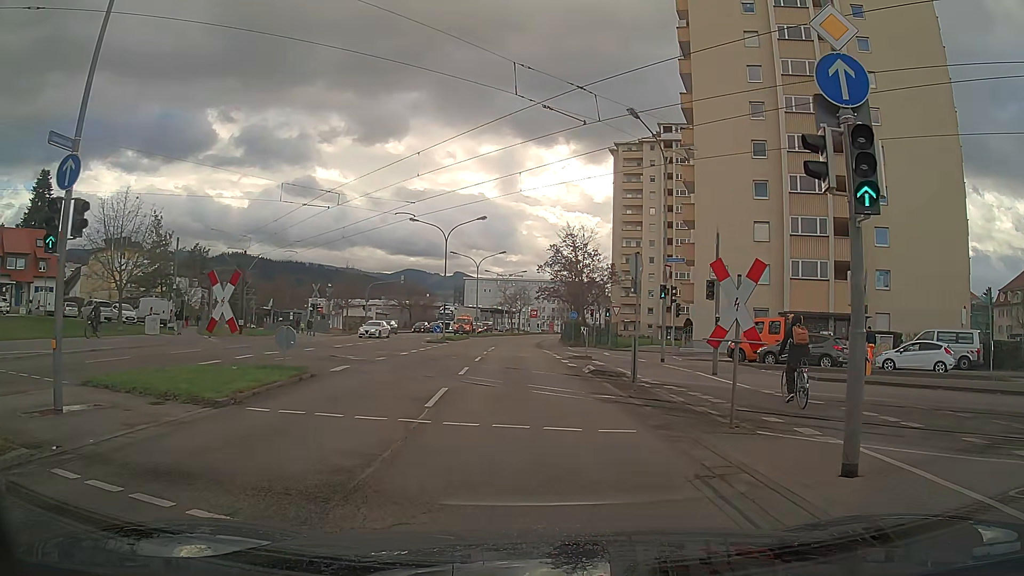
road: secondary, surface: asphalt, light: Day
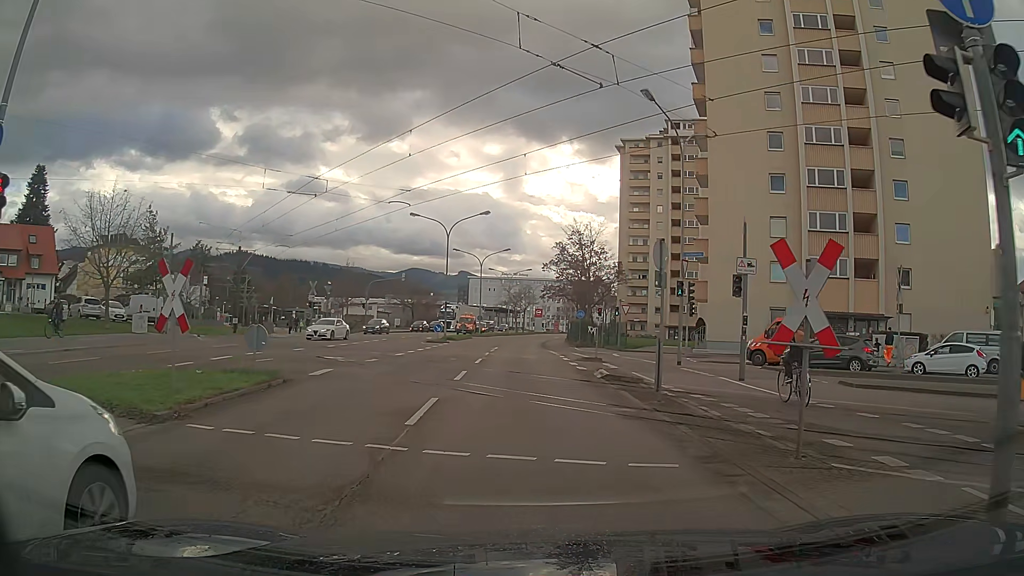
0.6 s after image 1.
(0.0, +2.4) m; 0°
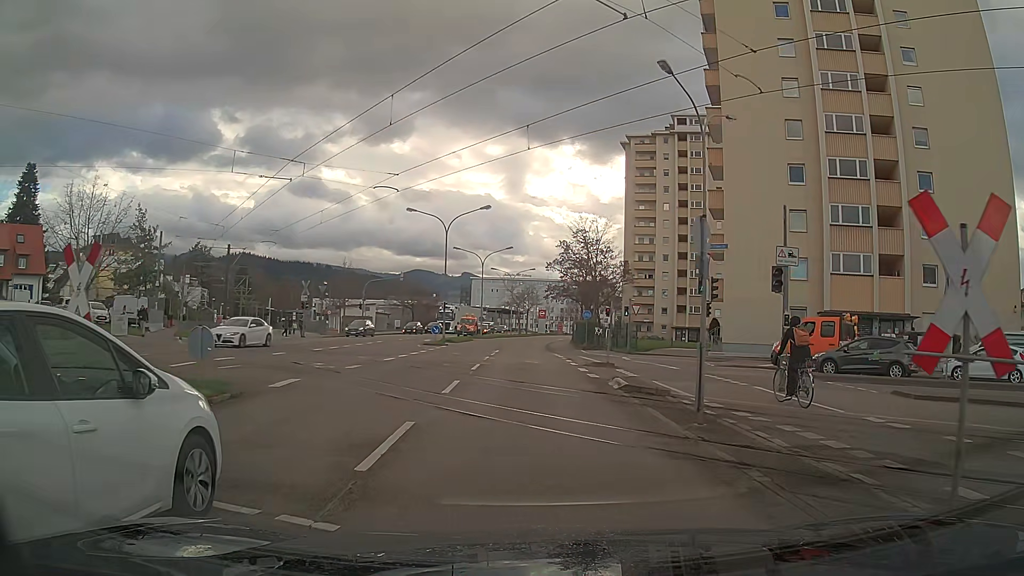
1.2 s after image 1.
(0.0, +3.0) m; 0°
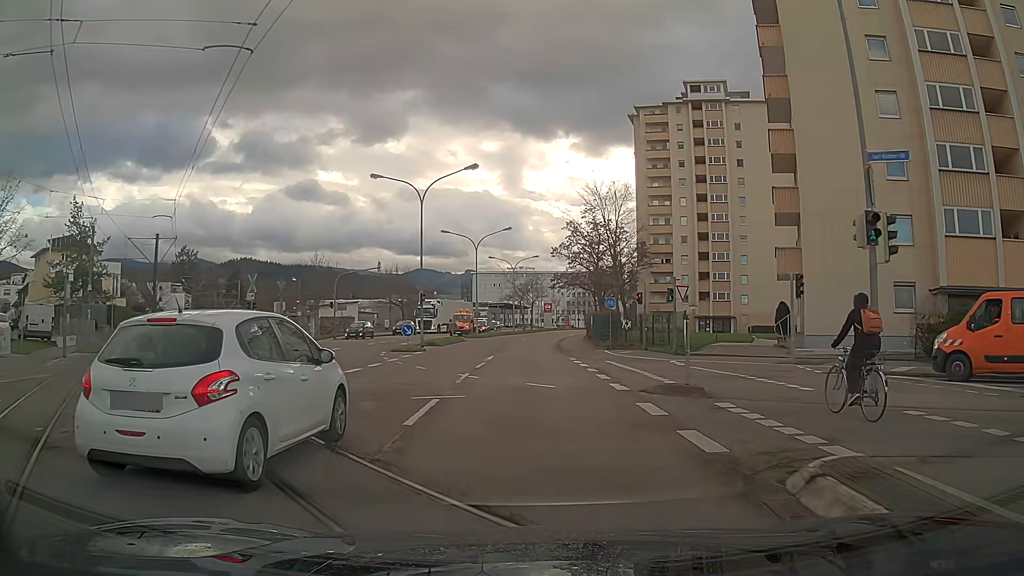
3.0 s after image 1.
(0.0, +12.3) m; 0°
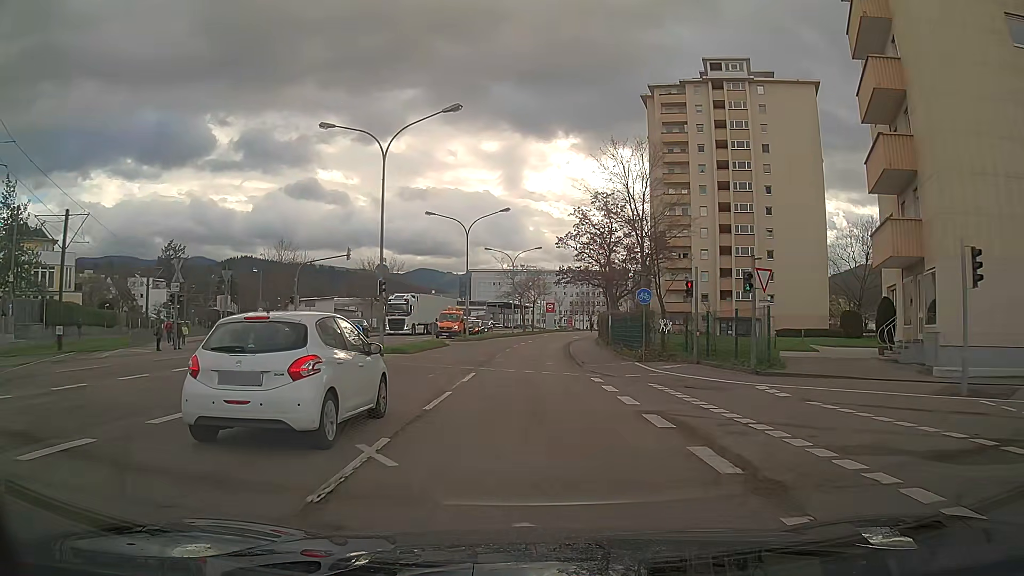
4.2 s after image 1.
(-0.1, +10.7) m; 0°
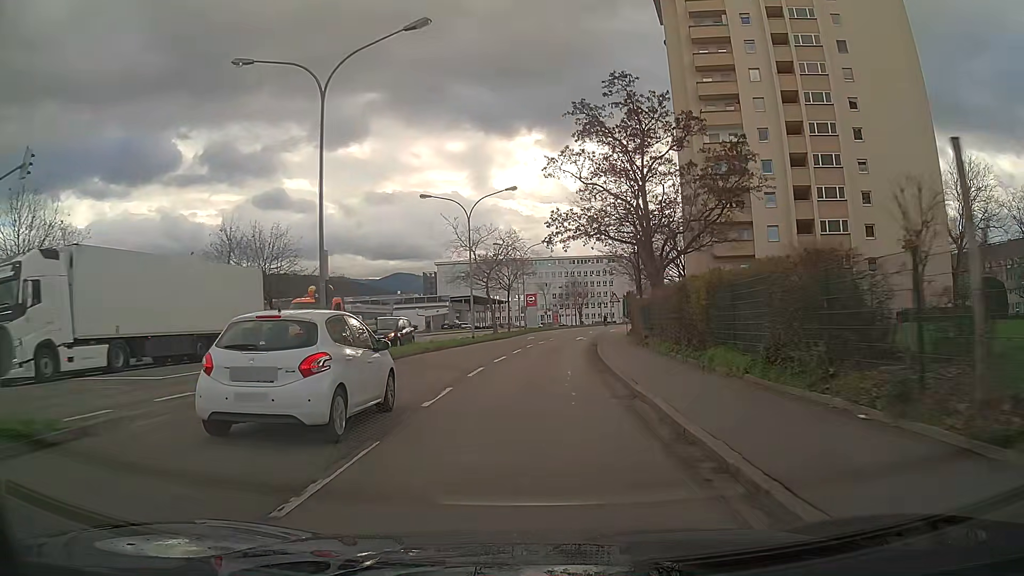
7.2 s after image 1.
(+0.5, +33.0) m; +3°
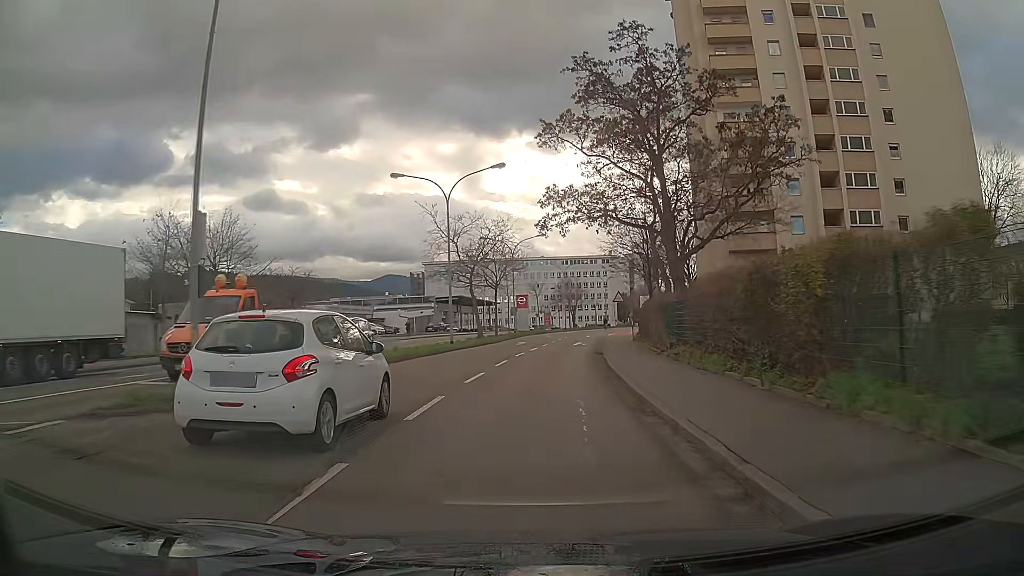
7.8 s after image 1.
(+0.1, +7.2) m; +1°
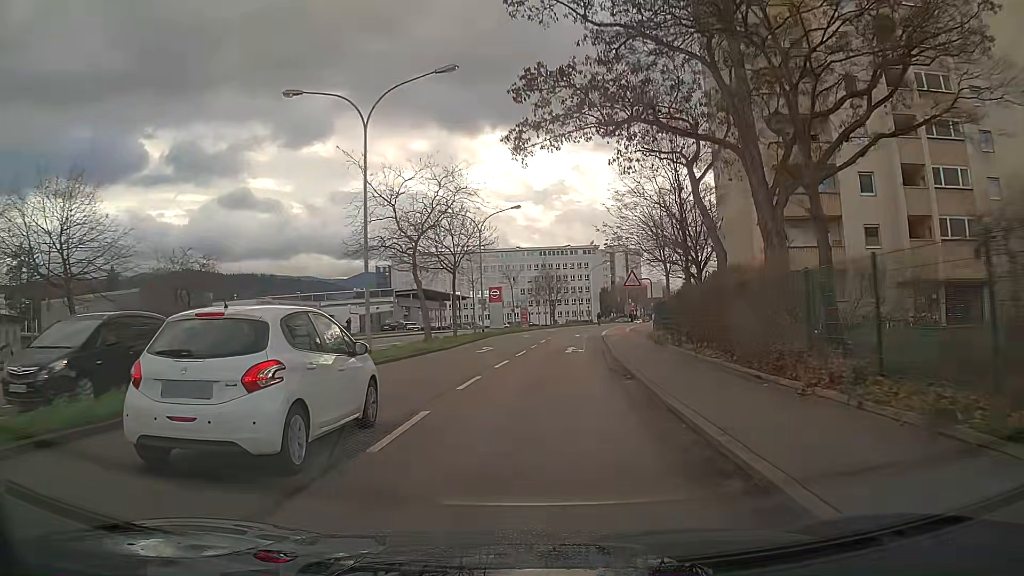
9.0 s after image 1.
(+0.3, +14.5) m; +2°
(0, +10) (0, +20) (+1, +30) (+2, +40) (+3, +50) (+5, +60) (+8, +69) (+10, +79) (+14, +88) (+17, +98) m
